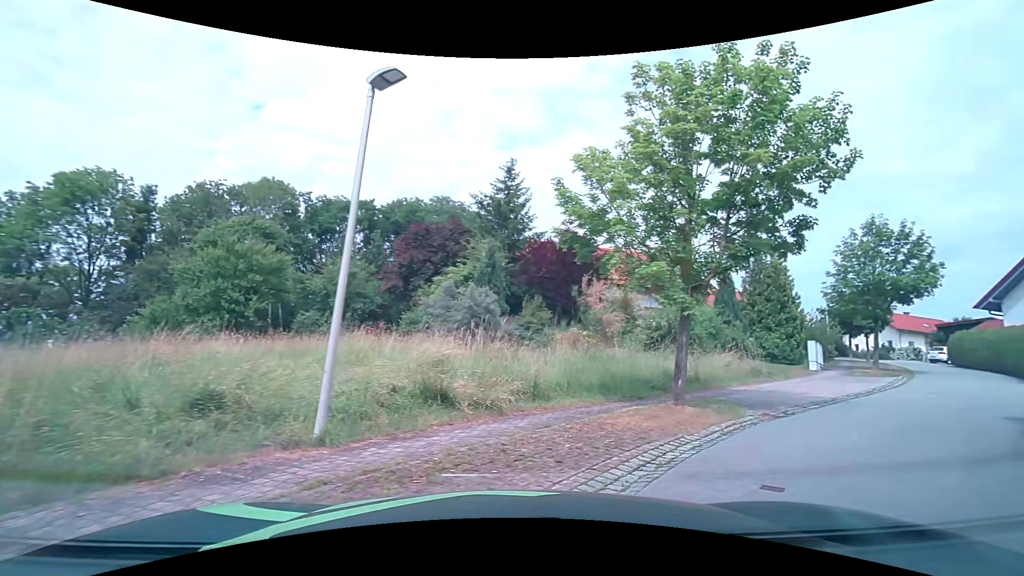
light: Day
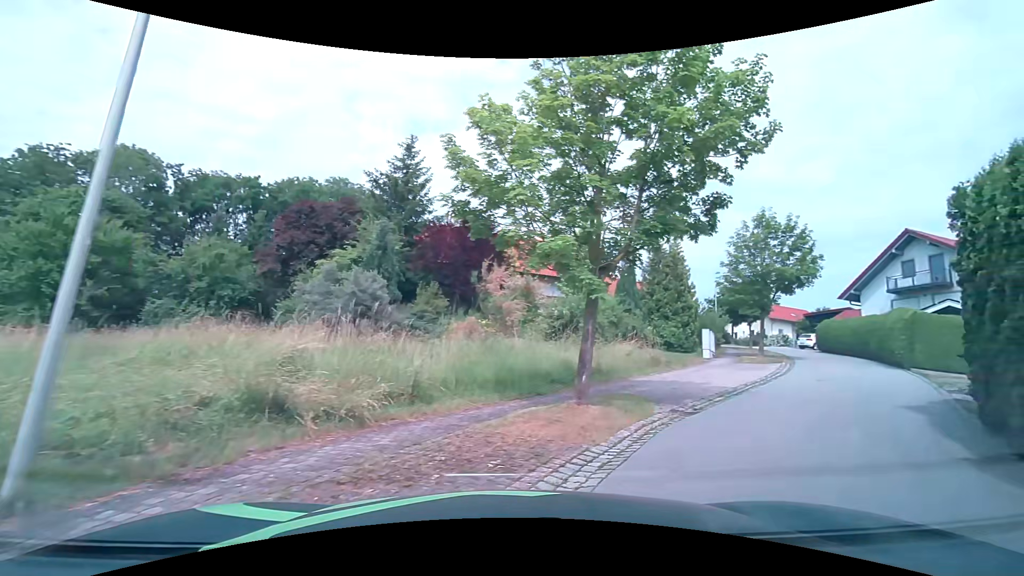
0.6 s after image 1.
(+0.2, +1.9) m; +11°
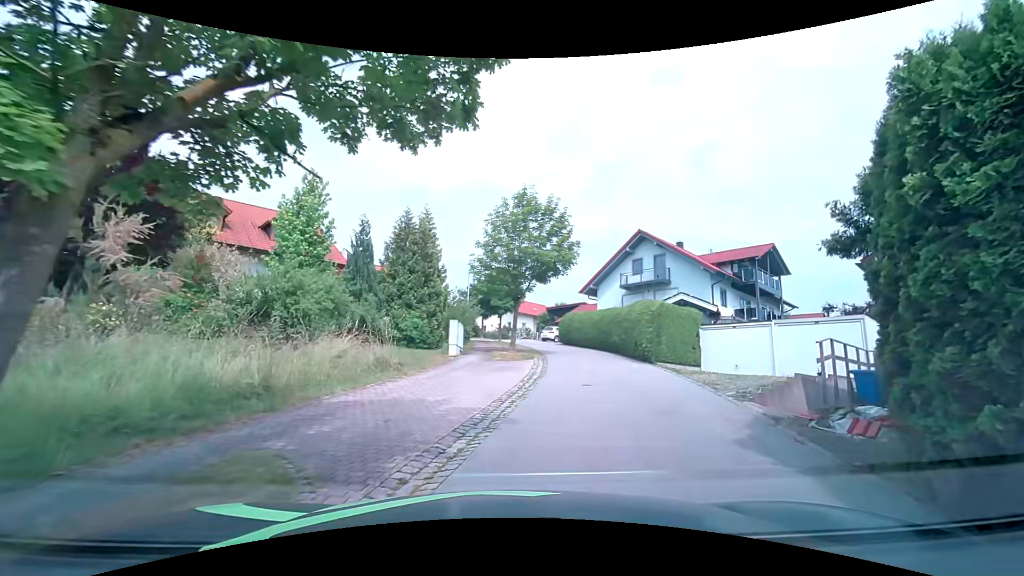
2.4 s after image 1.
(+1.7, +6.0) m; +29°
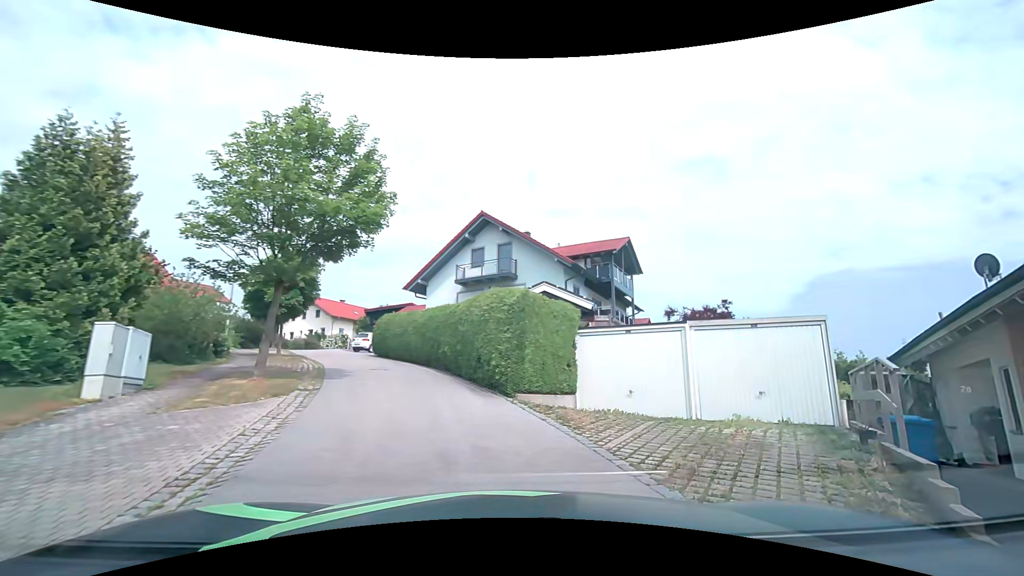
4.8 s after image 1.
(+1.3, +9.0) m; +19°
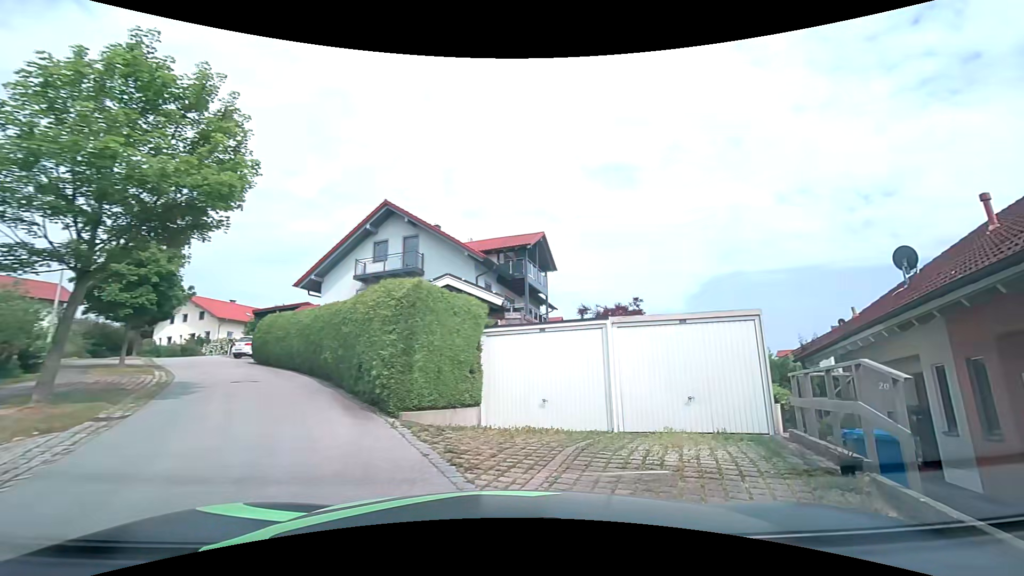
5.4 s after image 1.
(+0.2, +2.2) m; +9°
